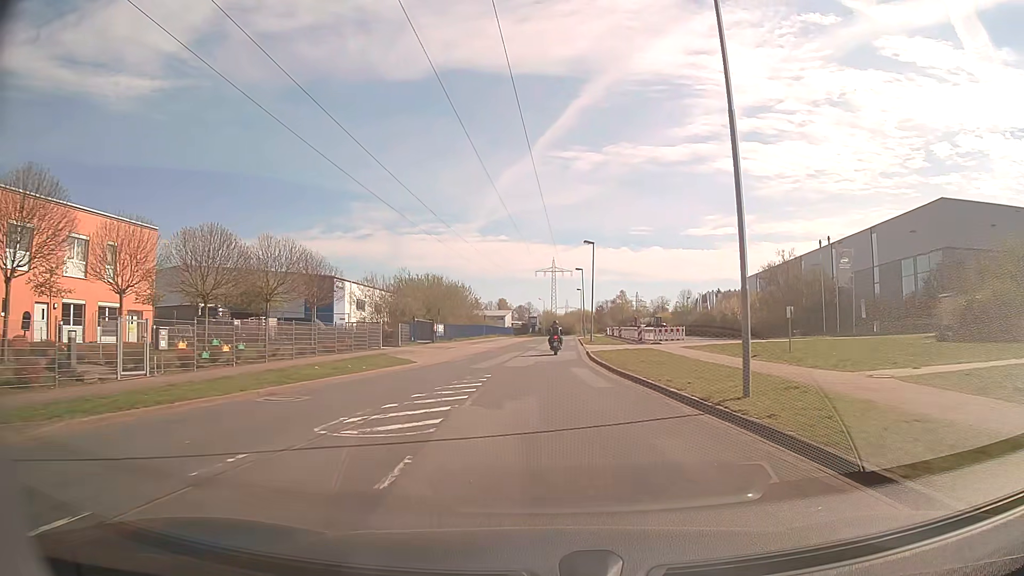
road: residential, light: Day
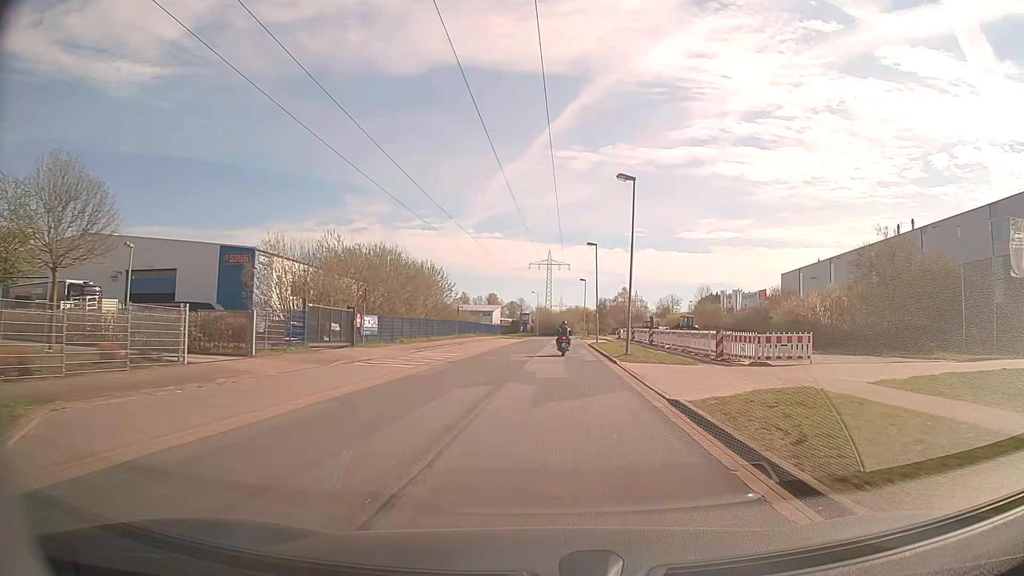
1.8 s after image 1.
(-0.1, +22.9) m; +1°
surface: asphalt
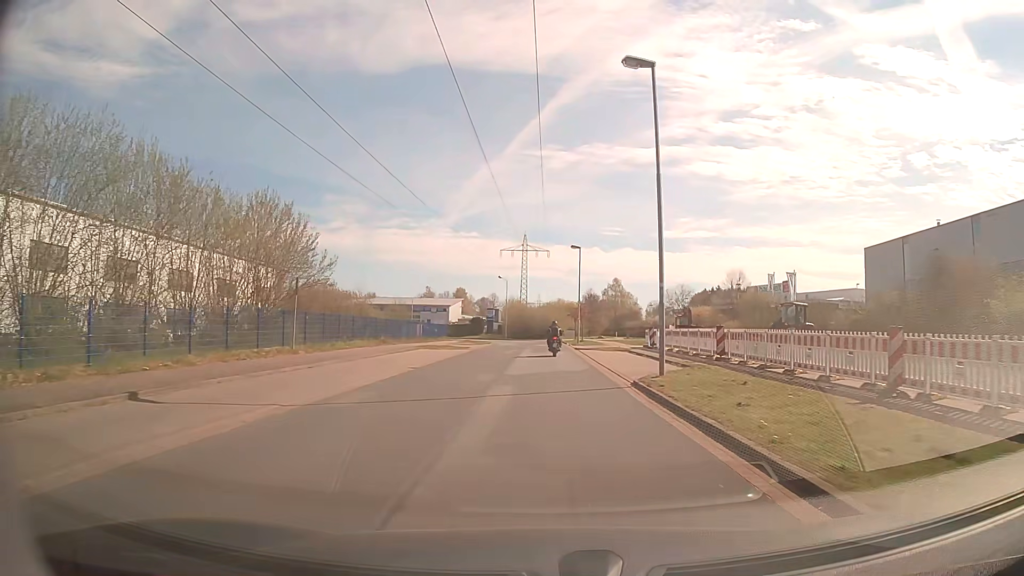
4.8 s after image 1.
(+1.1, +36.9) m; +2°
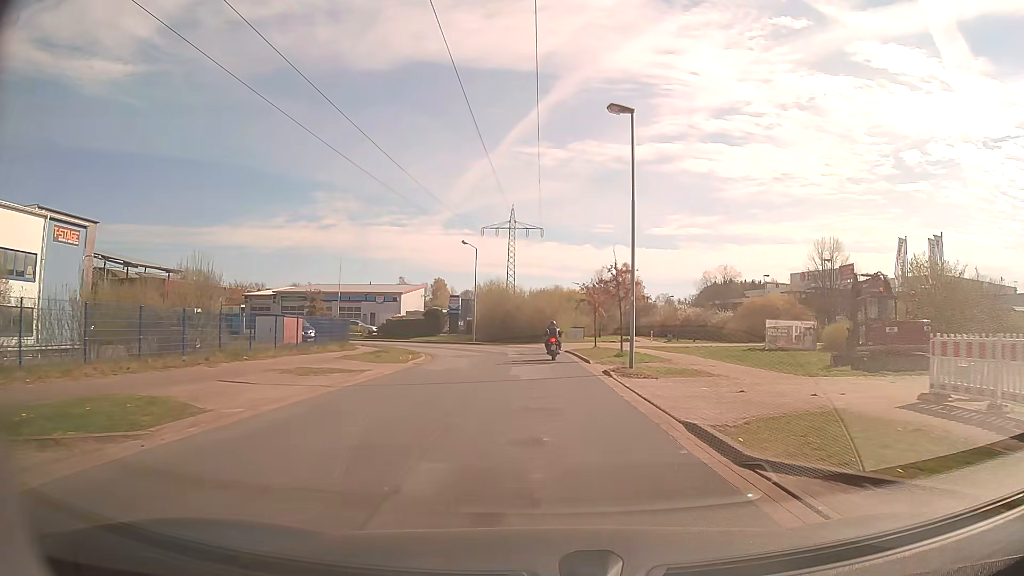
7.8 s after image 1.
(+0.1, +34.8) m; 0°
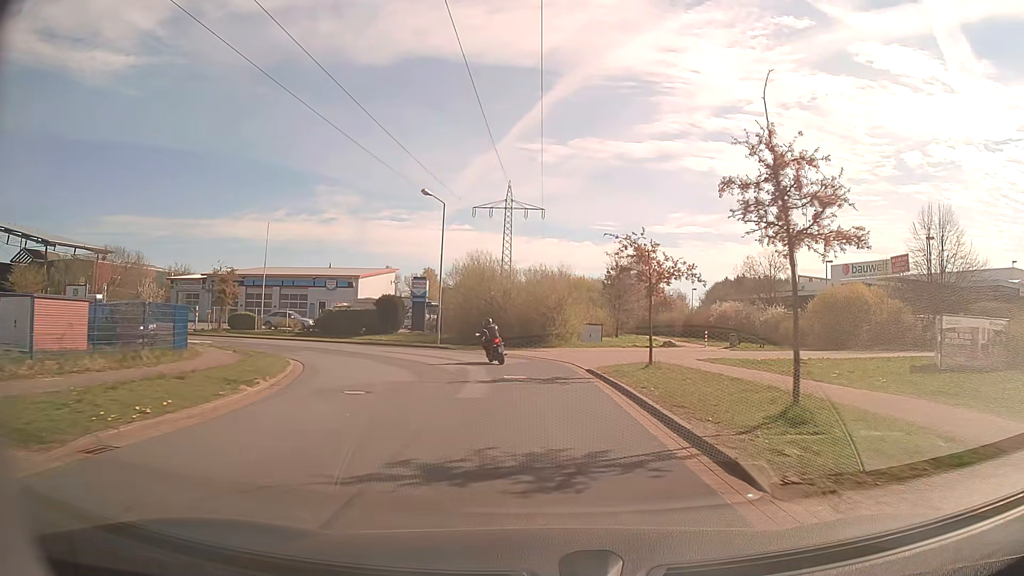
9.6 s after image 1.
(+0.1, +19.4) m; 0°
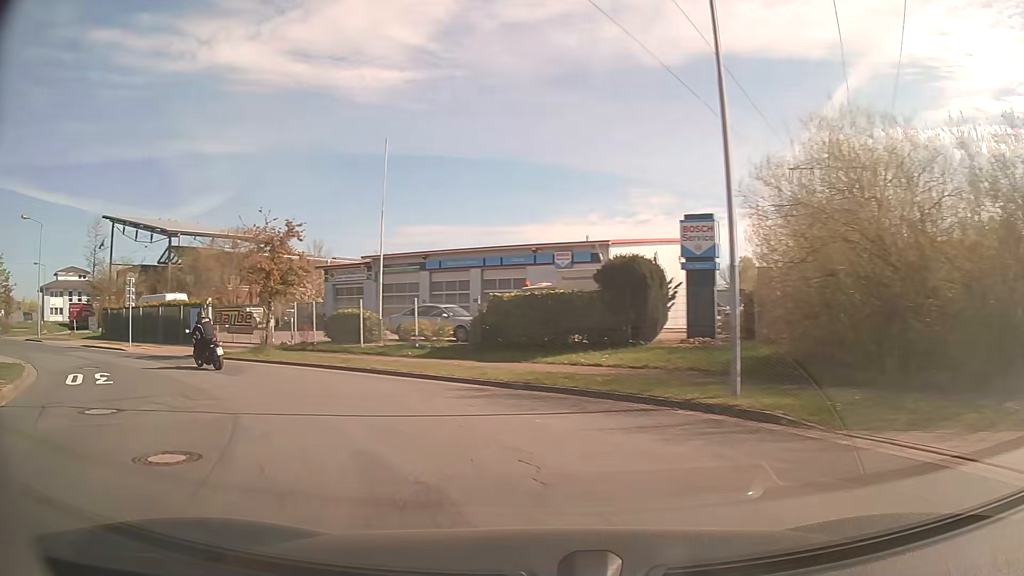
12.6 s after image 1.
(-2.7, +26.8) m; -26°
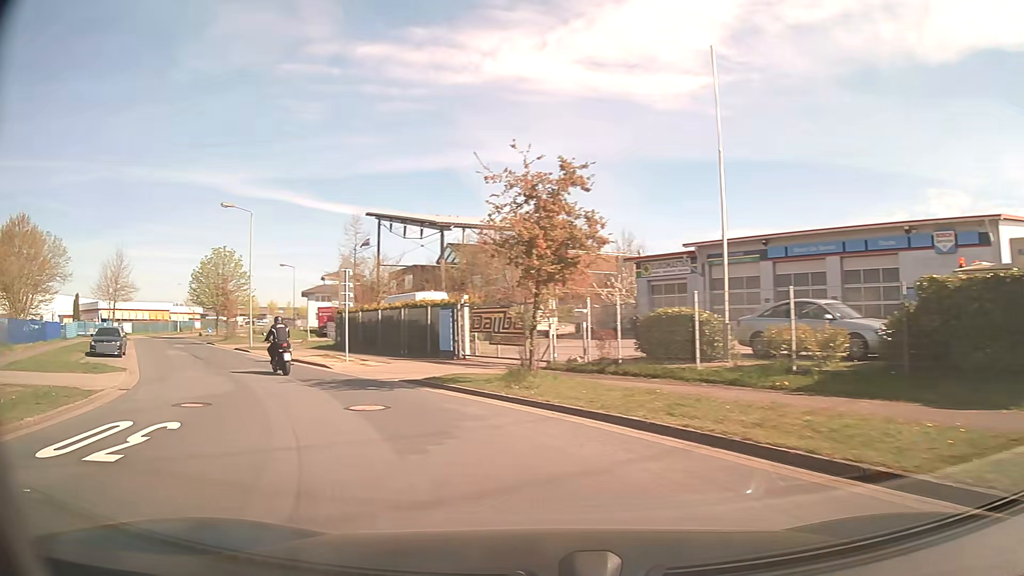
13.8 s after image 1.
(-2.3, +9.6) m; -27°
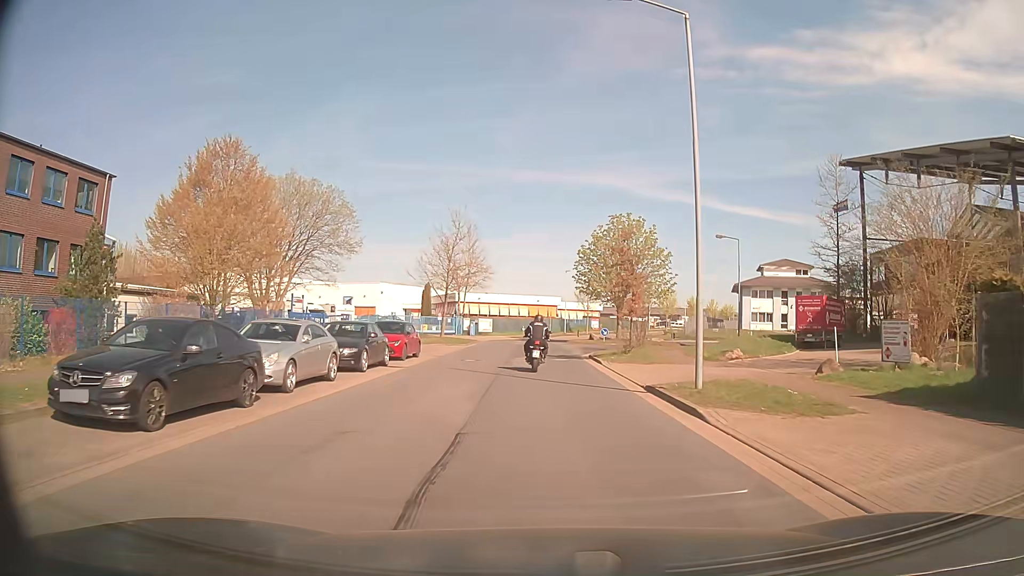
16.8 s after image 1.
(-10.7, +23.4) m; -36°
(0, +10) (0, +20) (0, +30) (+2, +40) (+8, +47) (+14, +55) (+13, +65) (+4, +68) (-2, +60) (-3, +50) m
